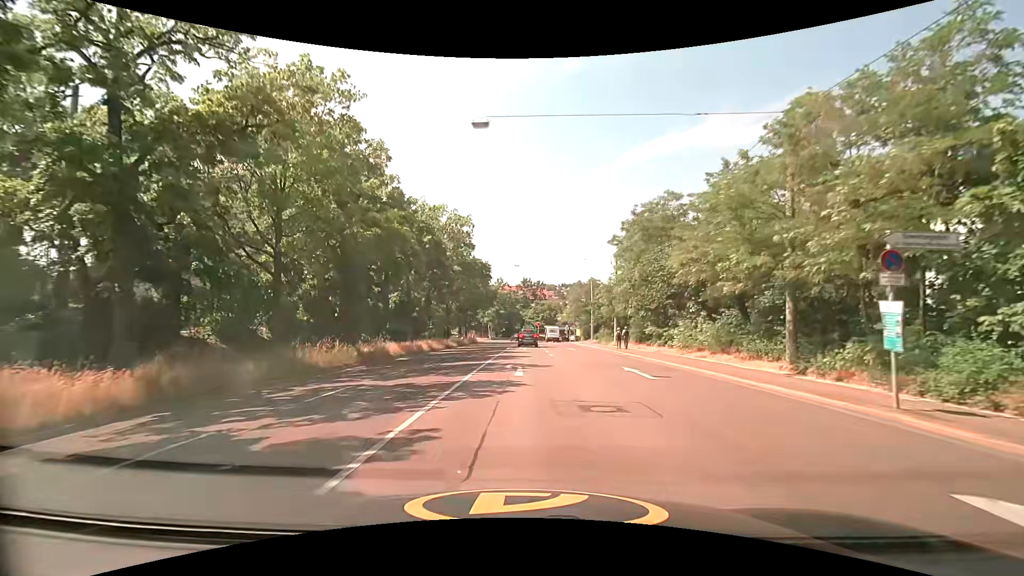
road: secondary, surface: asphalt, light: Day
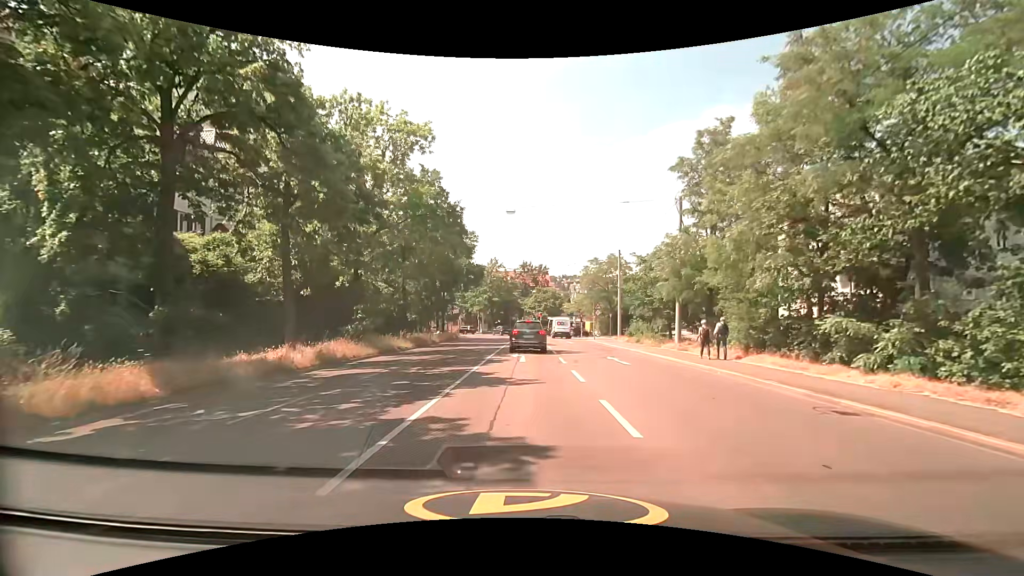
(-0.1, +20.7) m; 0°
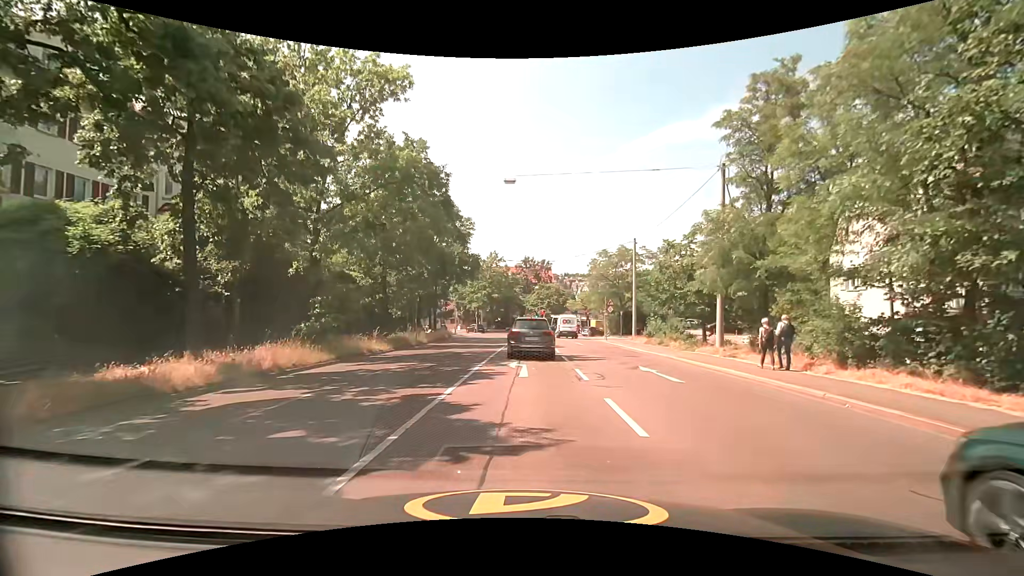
(0.0, +5.9) m; 0°
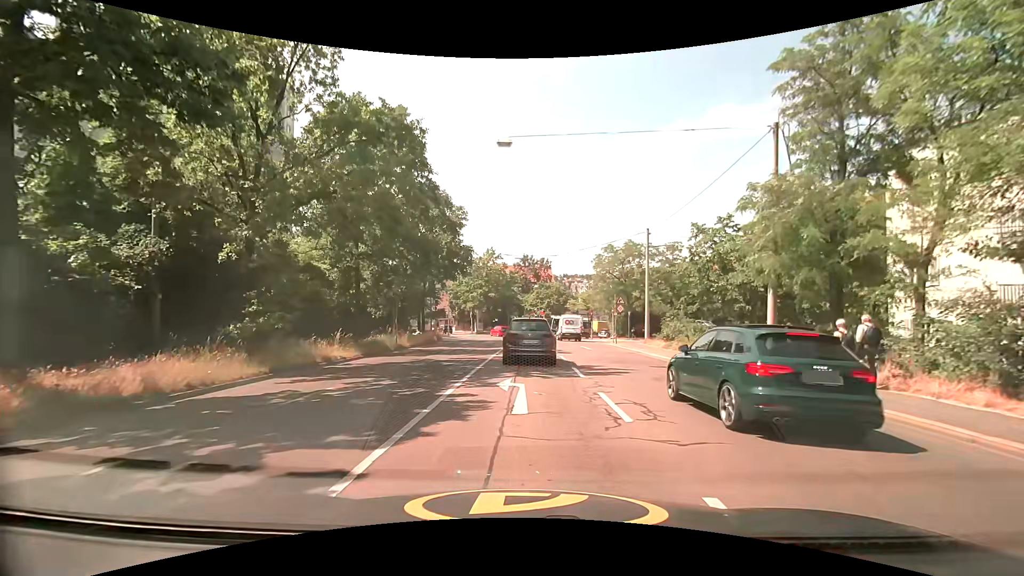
(-0.1, +5.1) m; -1°
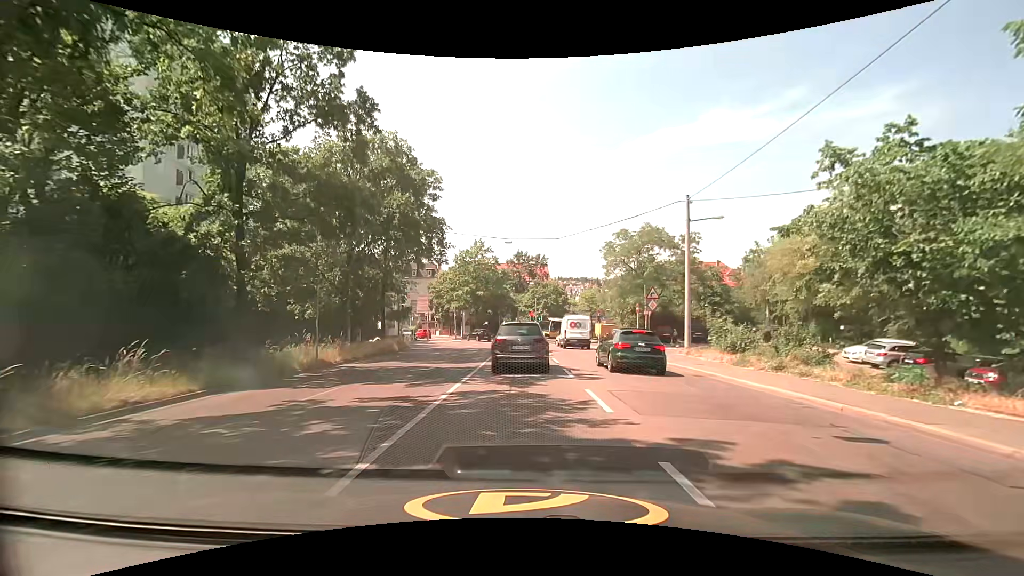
(+0.1, +11.2) m; +1°
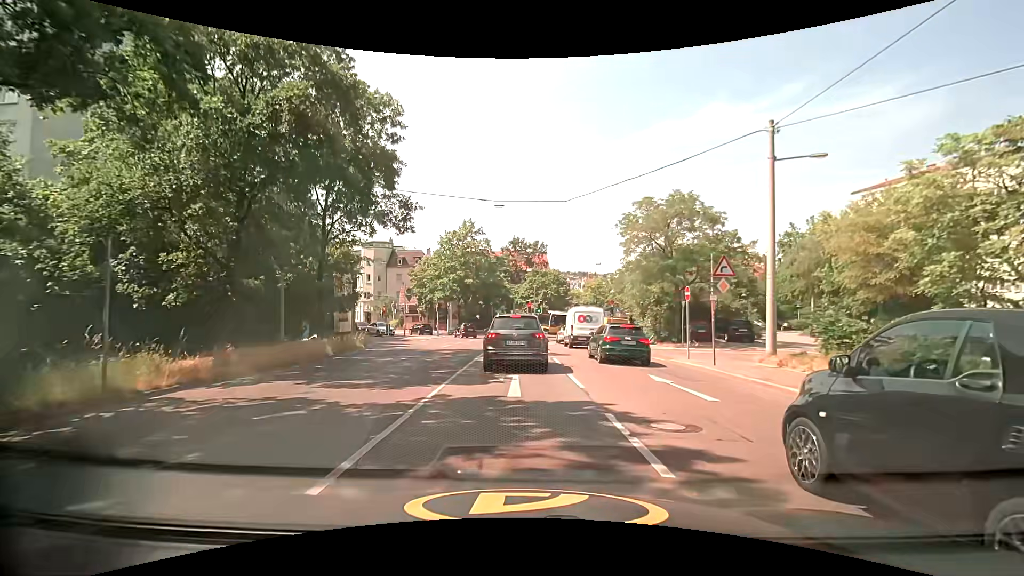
(0.0, +9.8) m; 0°
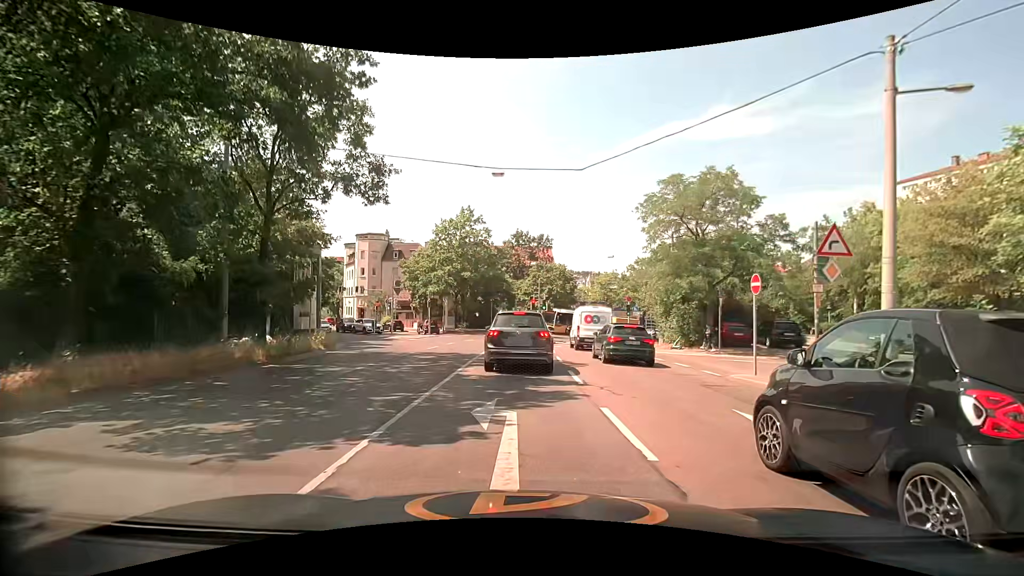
(0.0, +5.5) m; -1°
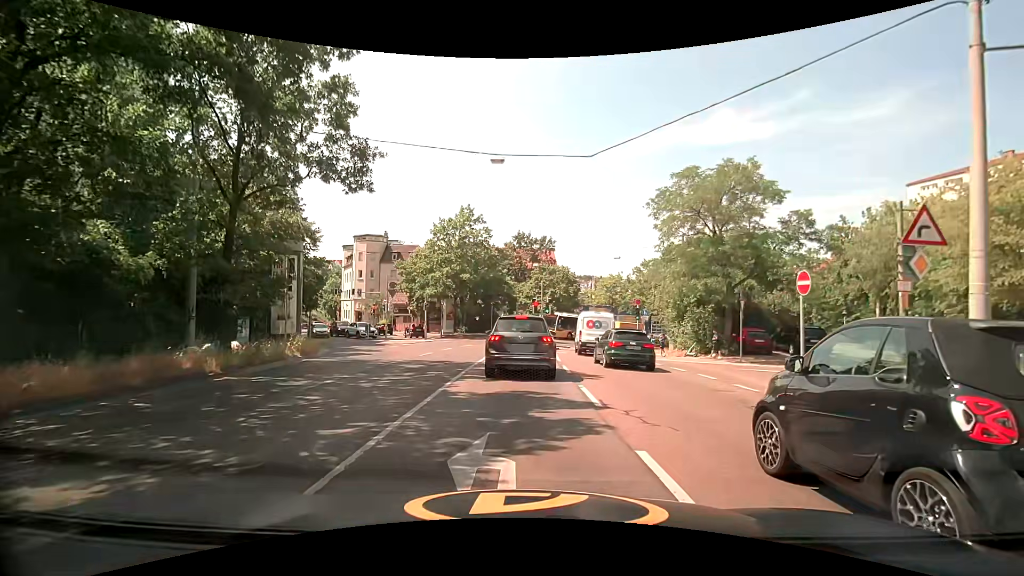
(0.0, +2.3) m; +1°
